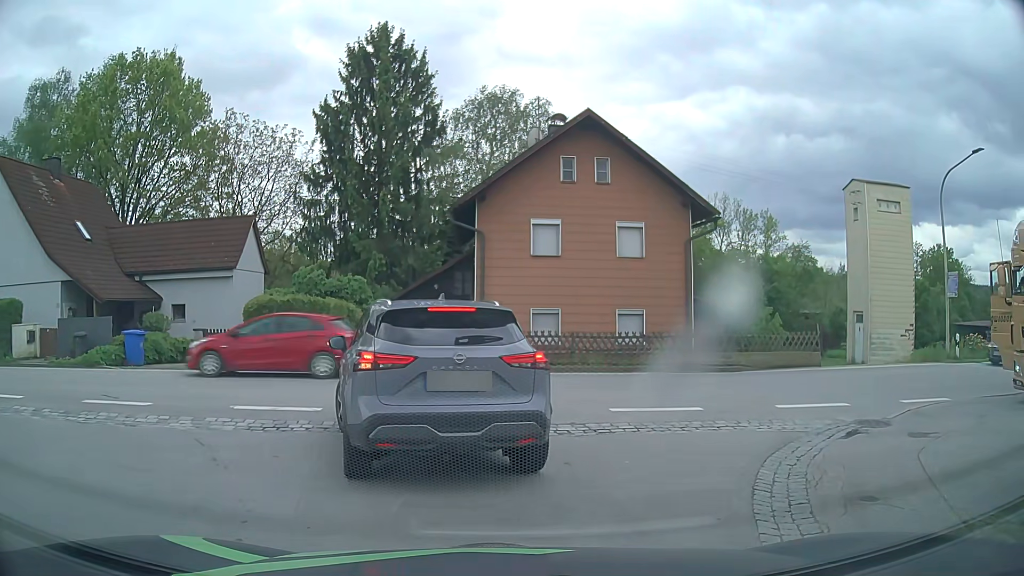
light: Day
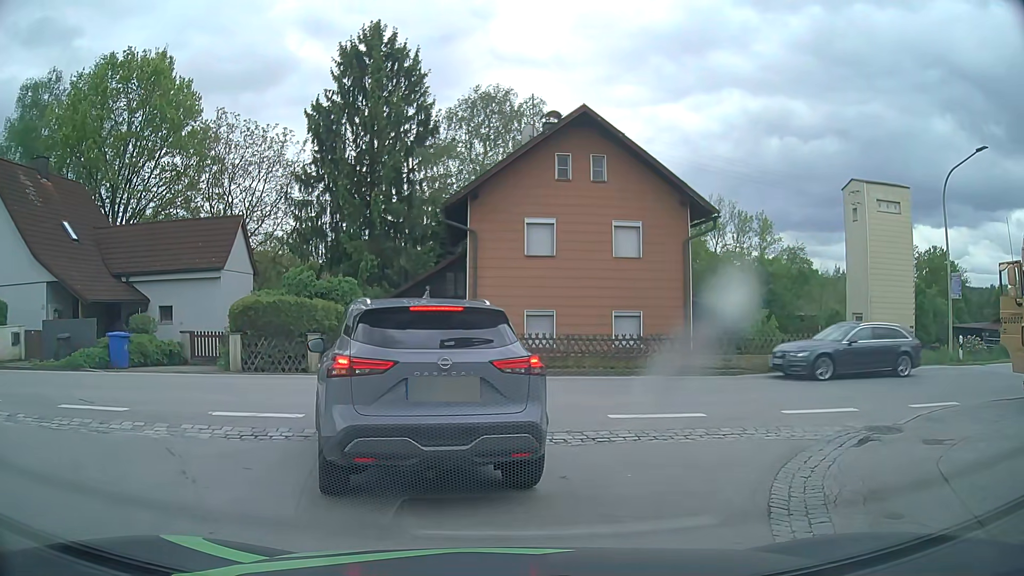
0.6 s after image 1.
(0.0, +0.5) m; 0°
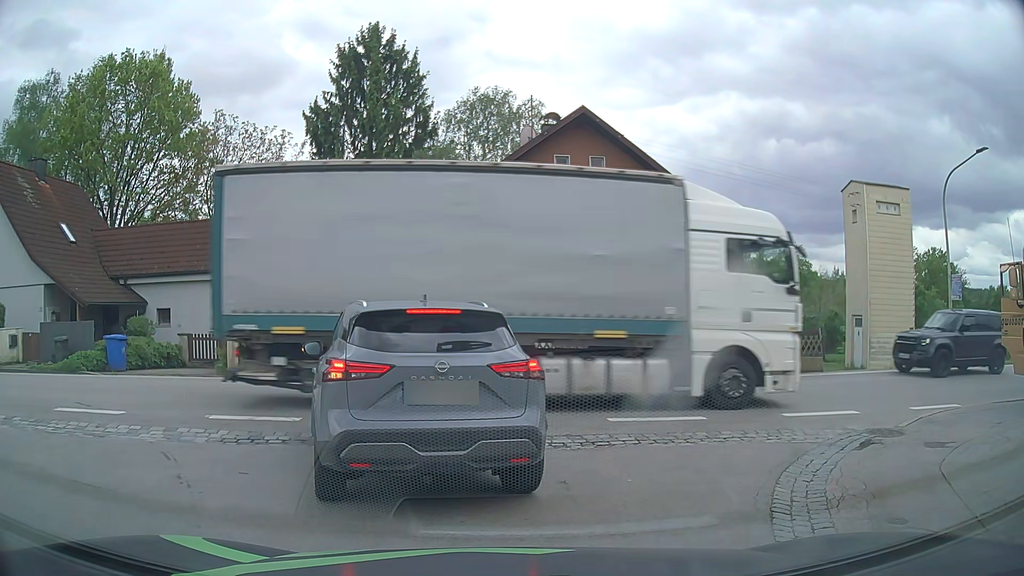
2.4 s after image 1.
(0.0, +0.2) m; 0°
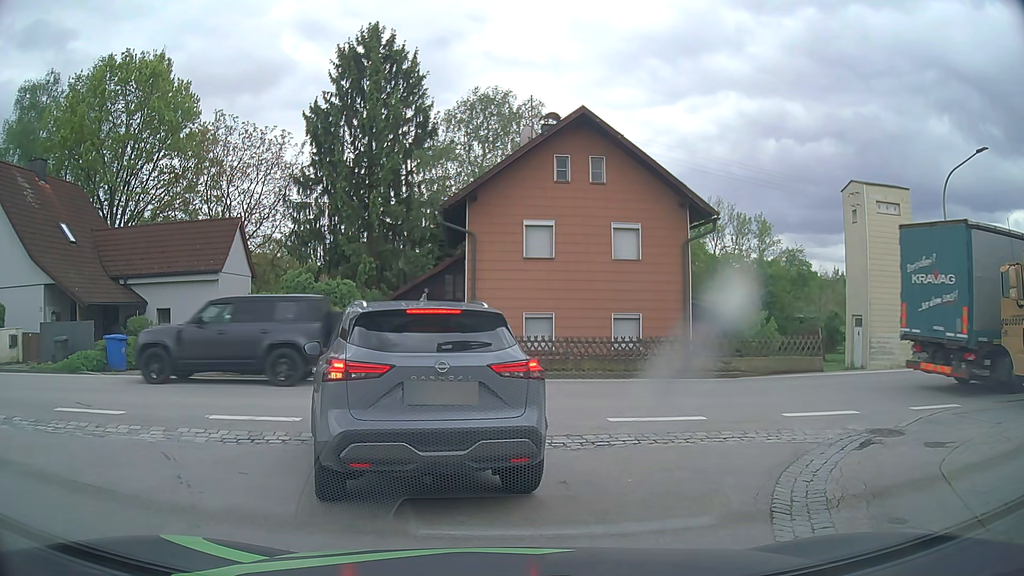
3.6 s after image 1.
(0.0, 0.0) m; 0°
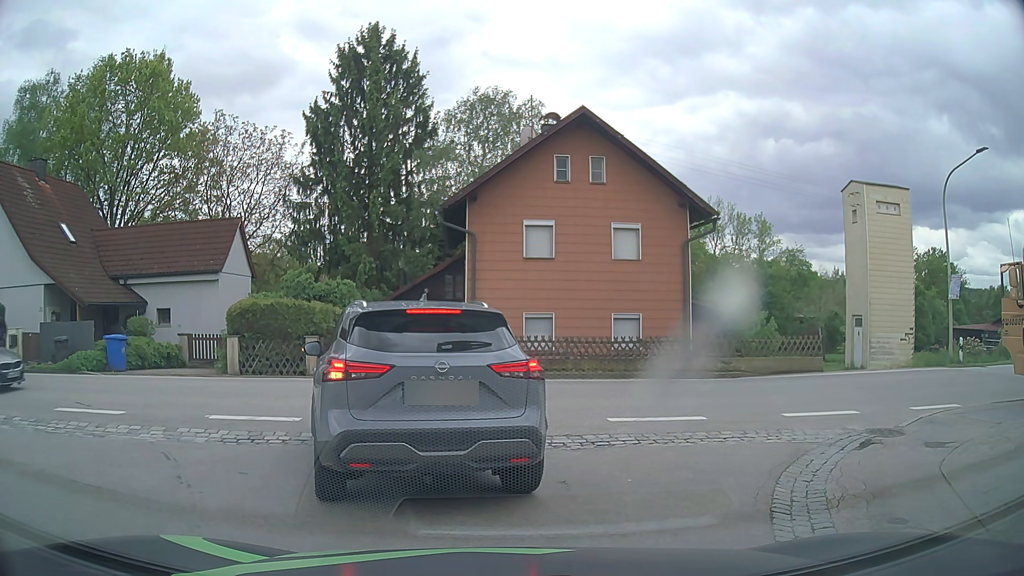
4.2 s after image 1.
(0.0, 0.0) m; 0°
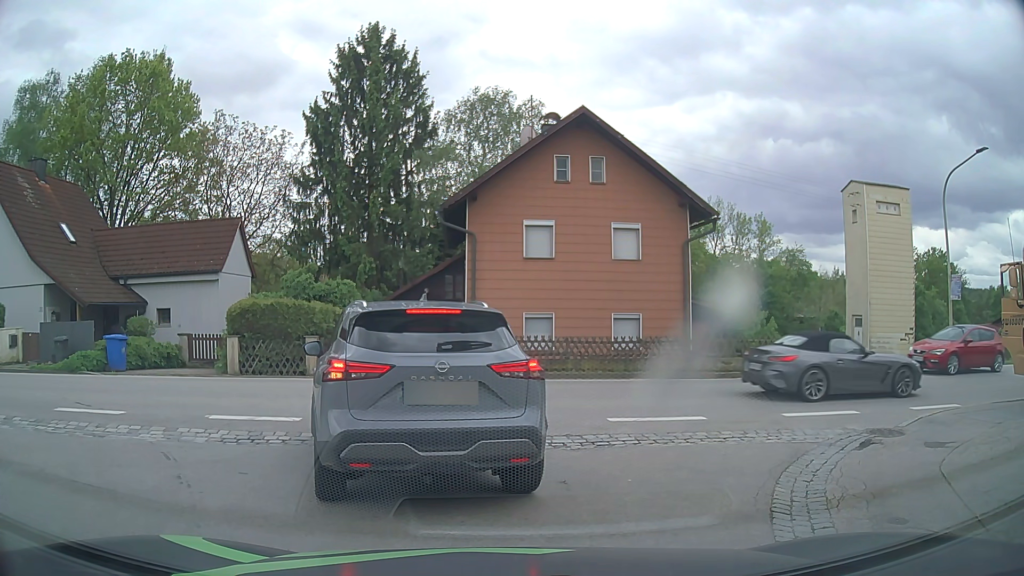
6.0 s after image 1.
(0.0, 0.0) m; 0°
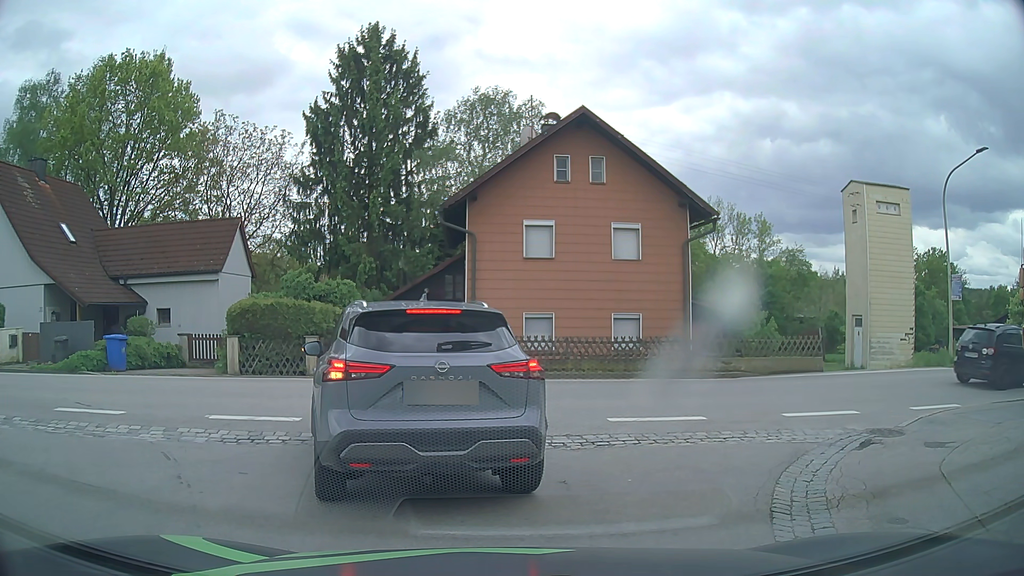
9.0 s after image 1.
(0.0, 0.0) m; 0°
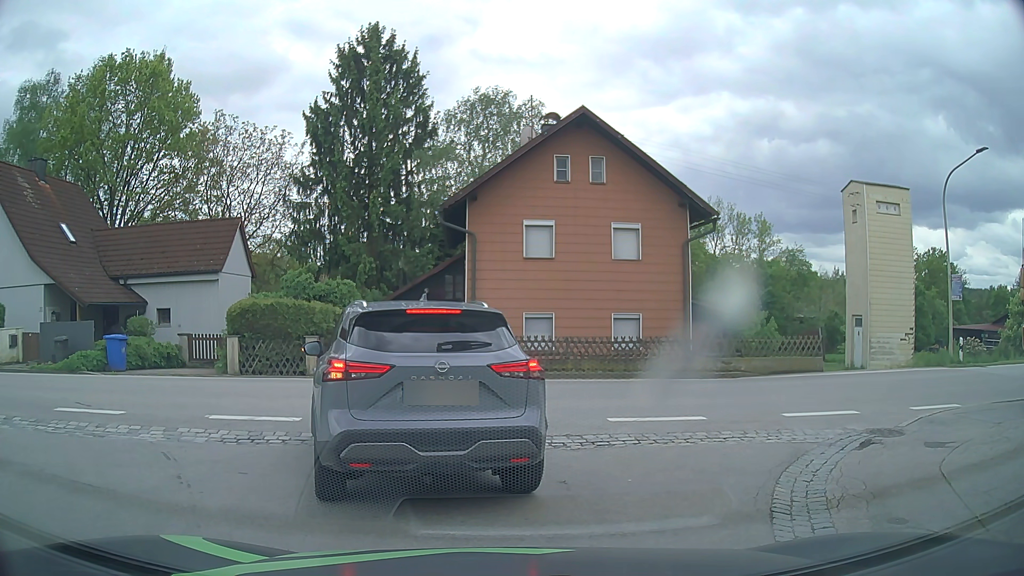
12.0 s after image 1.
(0.0, 0.0) m; 0°
